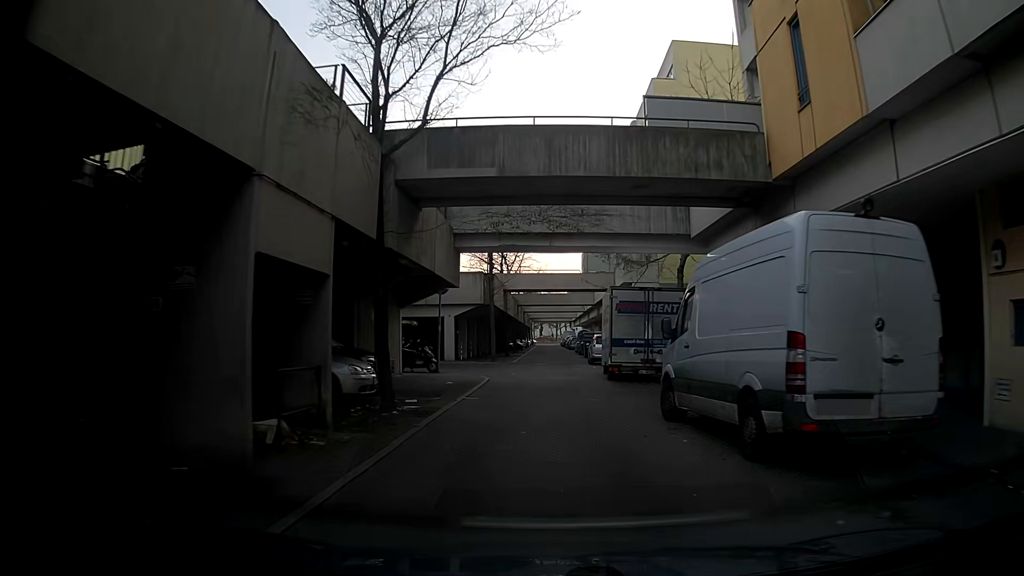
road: residential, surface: asphalt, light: Day
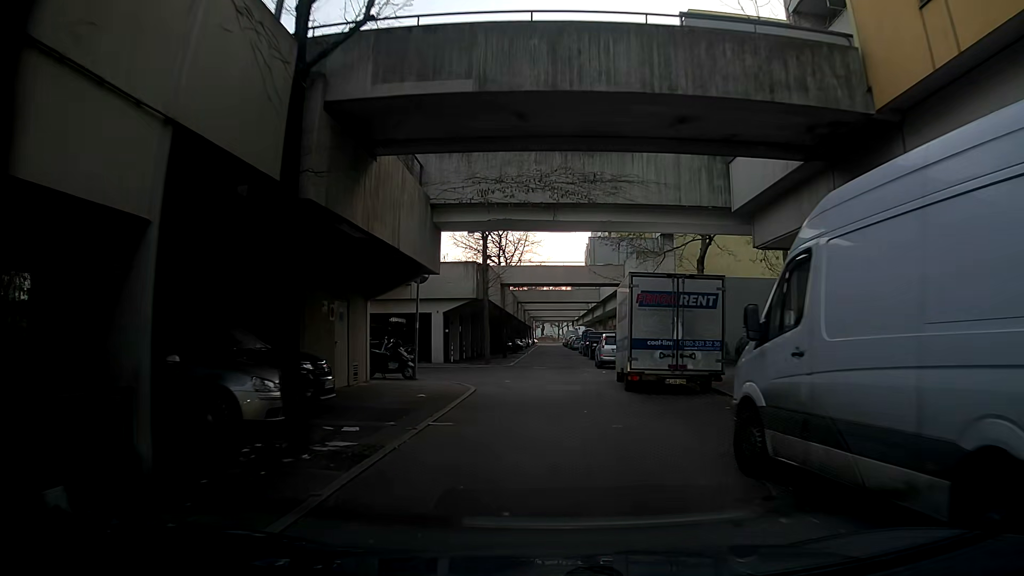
(-0.1, +4.4) m; -2°
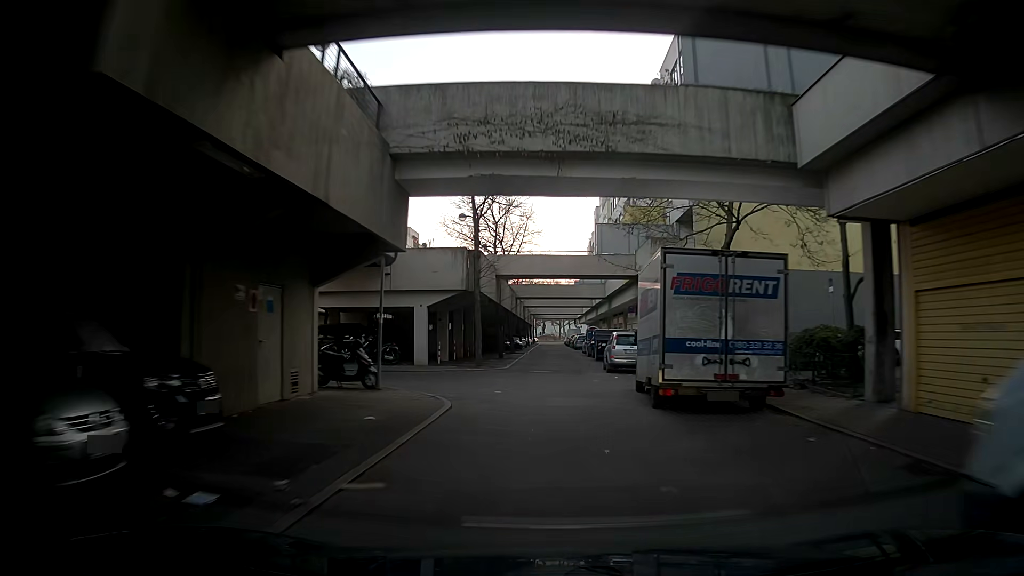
(0.0, +4.4) m; 0°
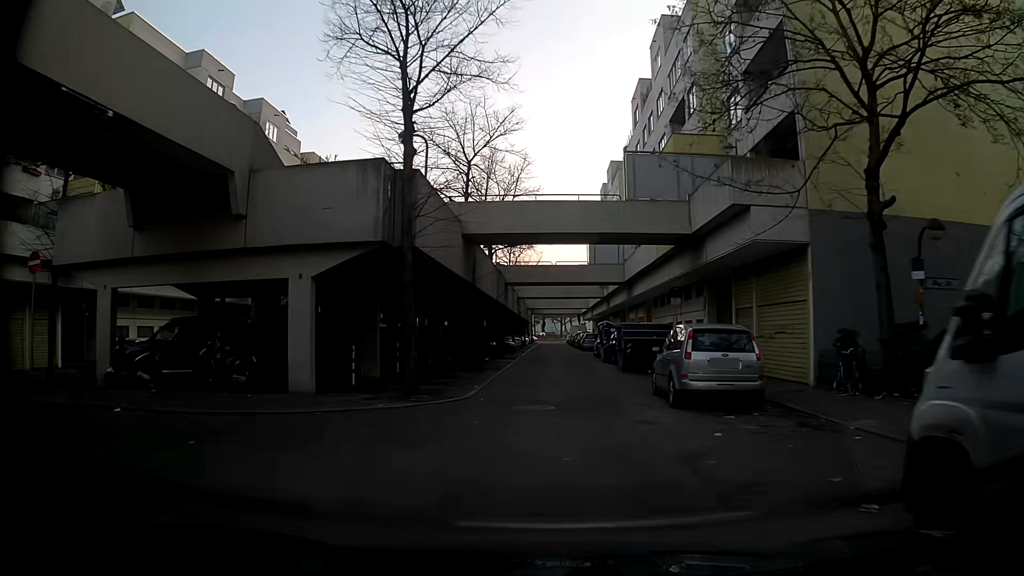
(0.0, +13.4) m; +2°
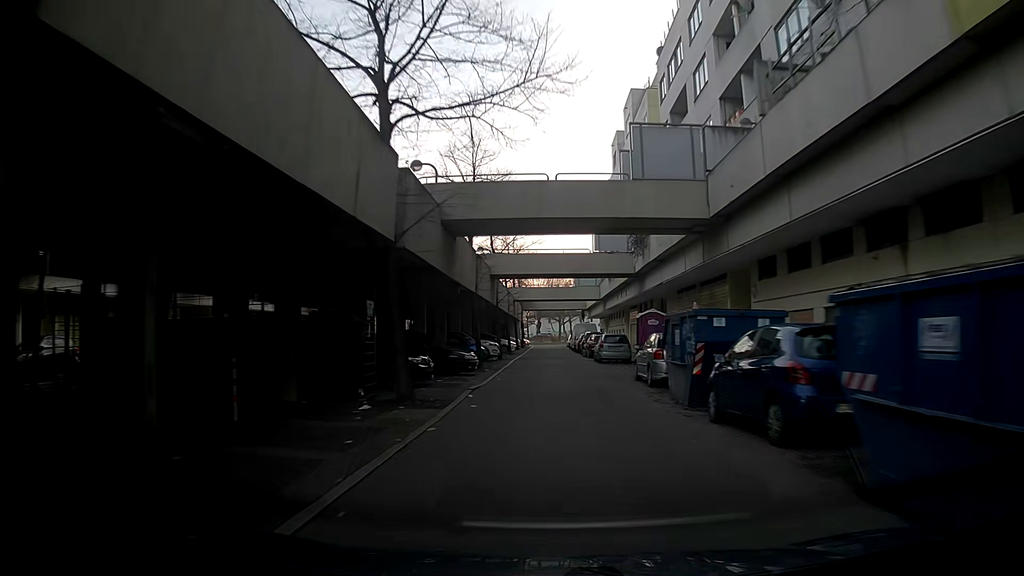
(-0.8, +22.3) m; -2°
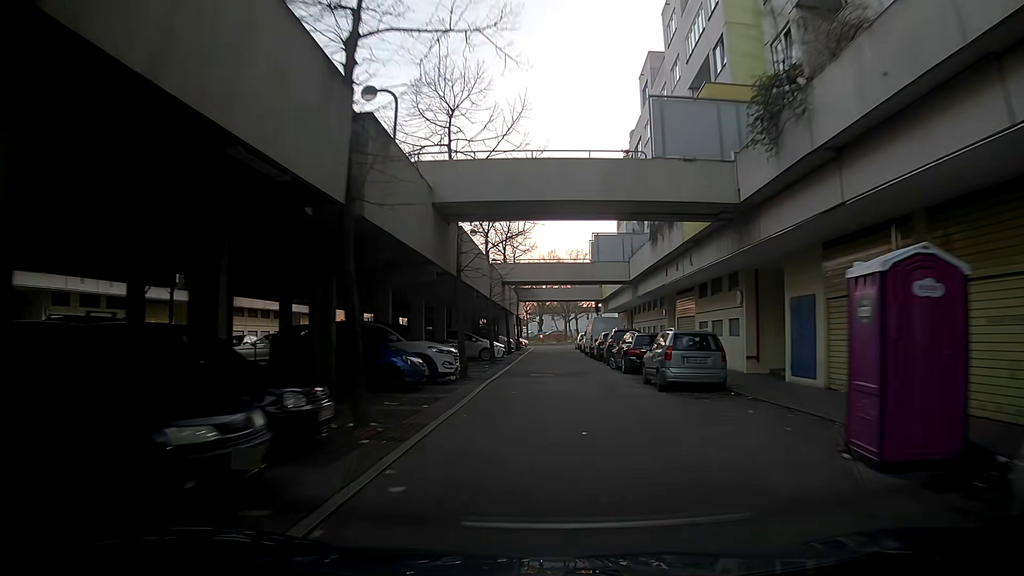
(0.0, +17.8) m; -1°
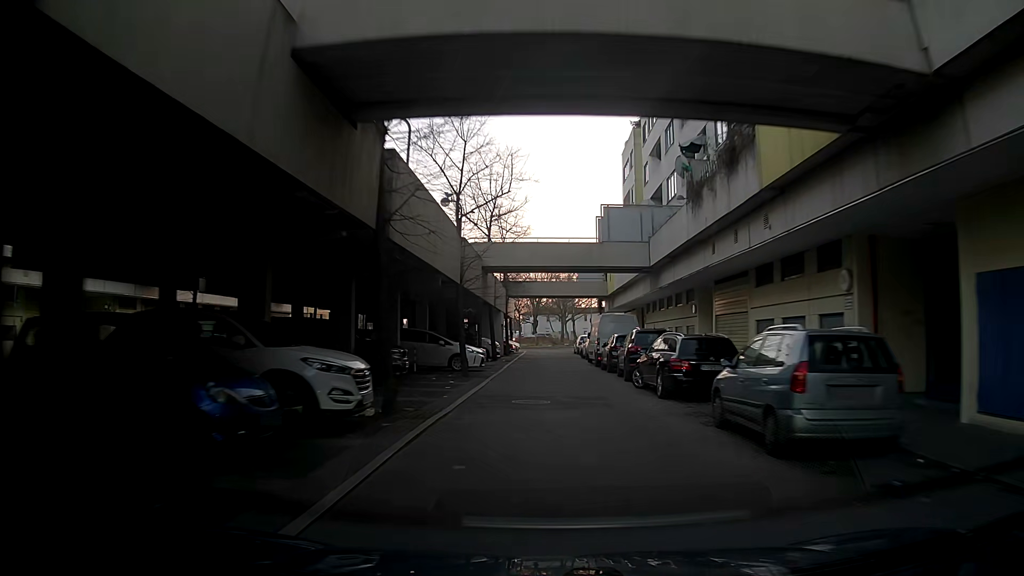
(+0.2, +8.9) m; +2°
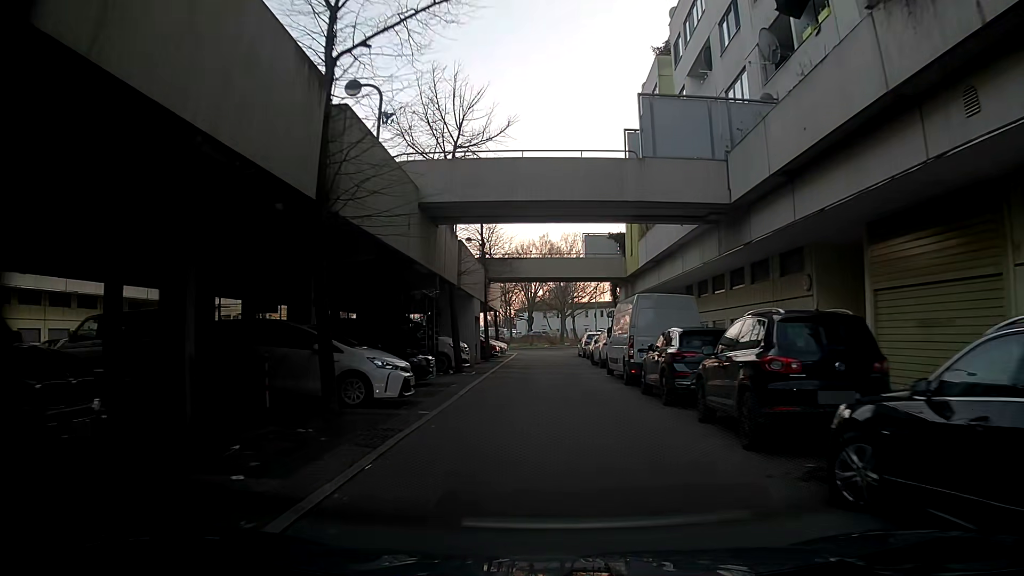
(+0.2, +13.4) m; +2°
